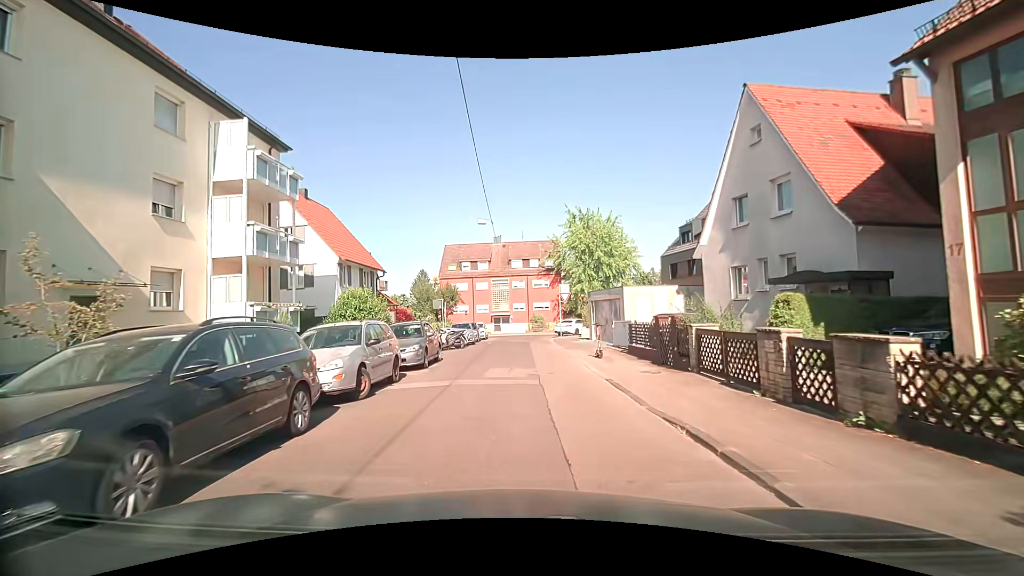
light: Day
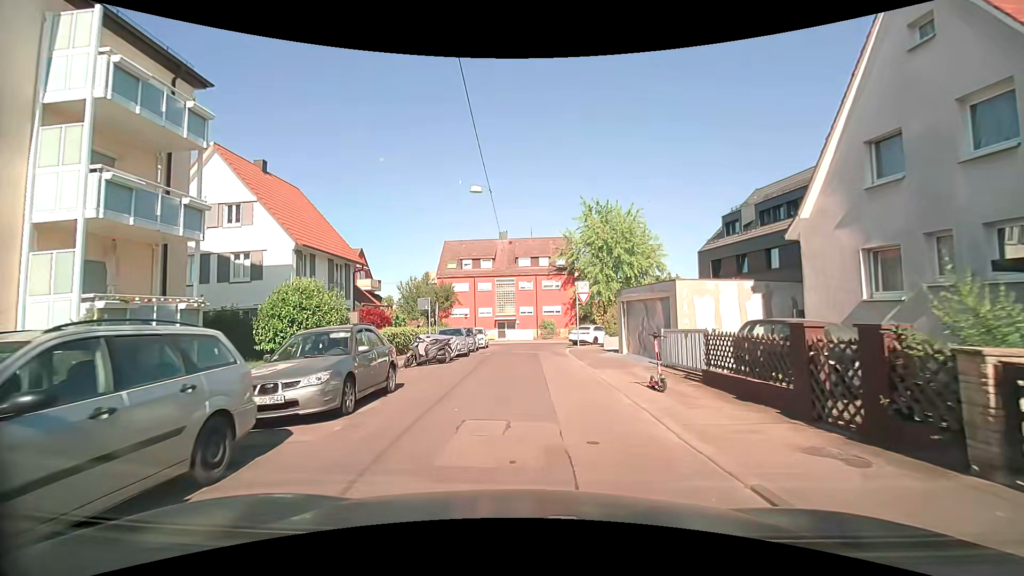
(0.0, +7.1) m; 0°
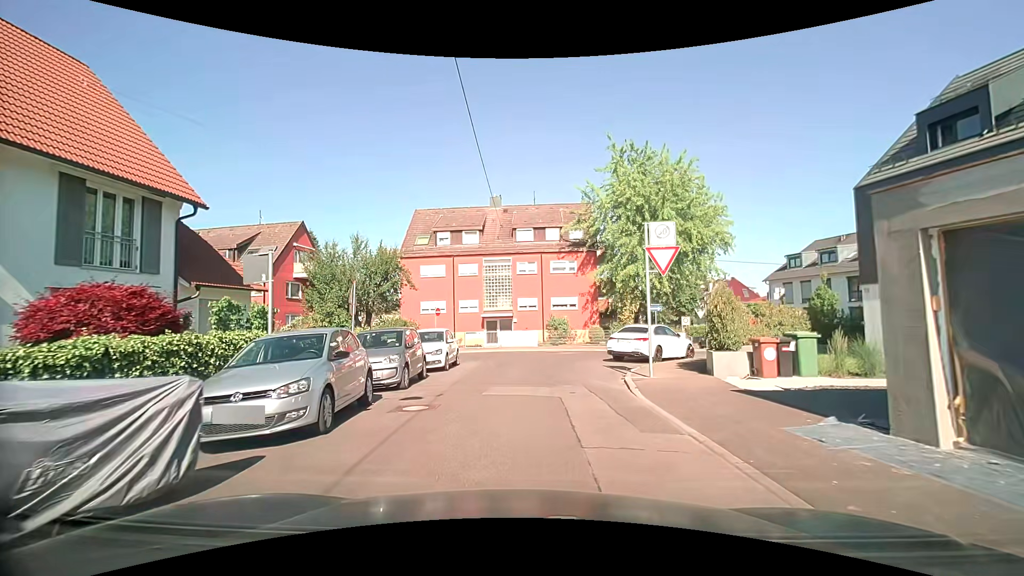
(-0.1, +16.4) m; 0°
